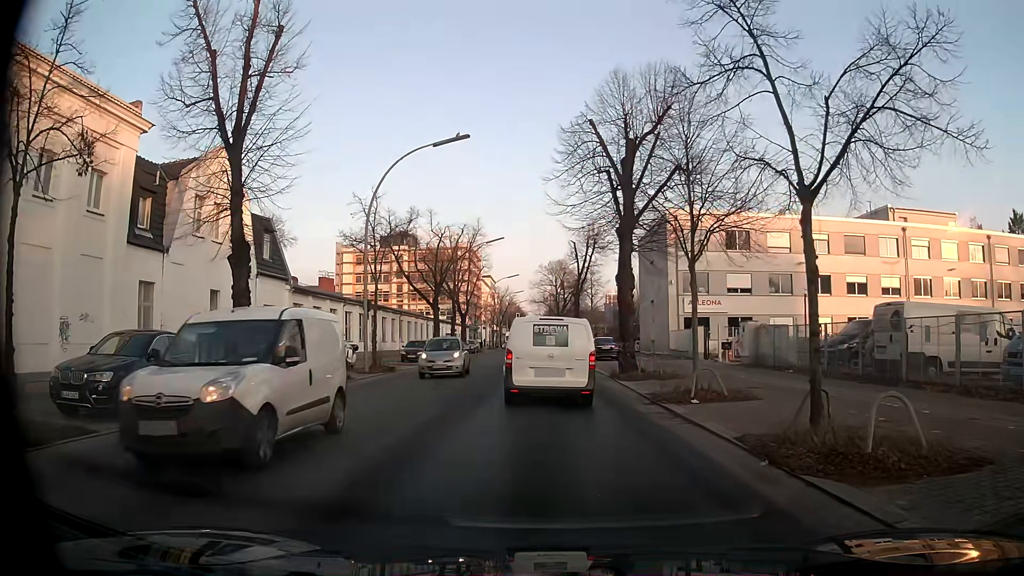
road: tertiary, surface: asphalt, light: Day
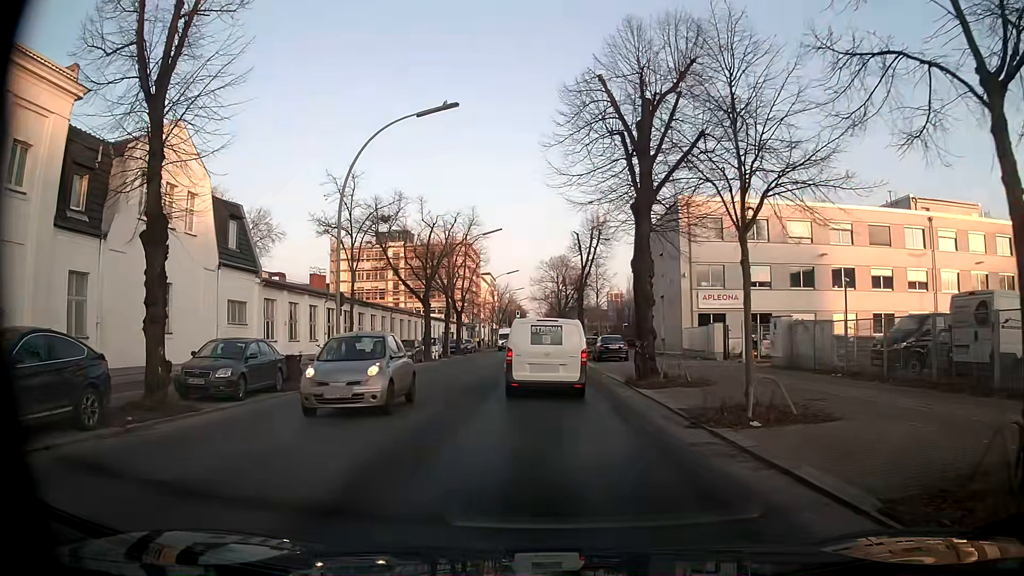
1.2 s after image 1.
(-0.1, +4.3) m; -1°
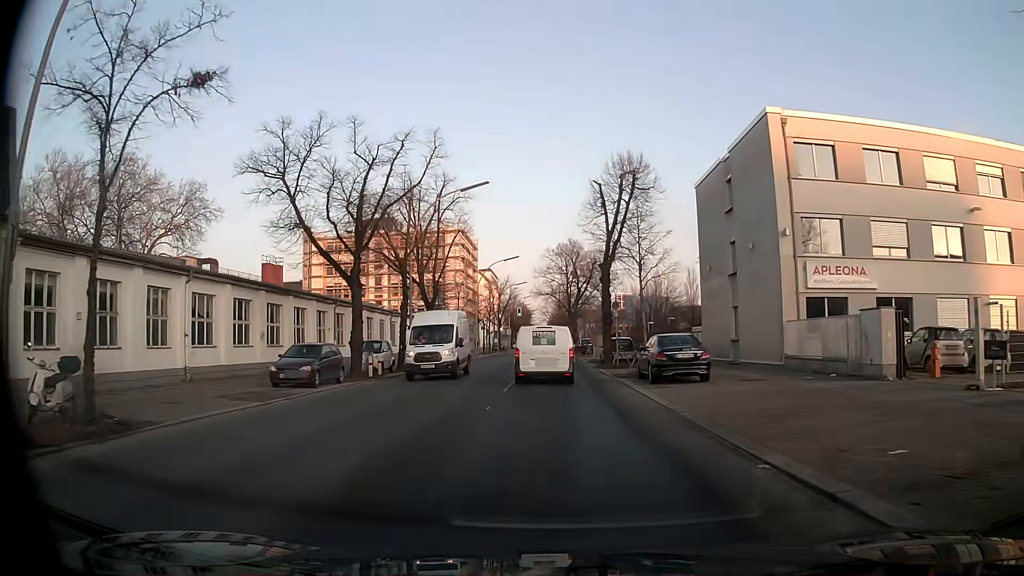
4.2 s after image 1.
(+0.1, +18.4) m; 0°
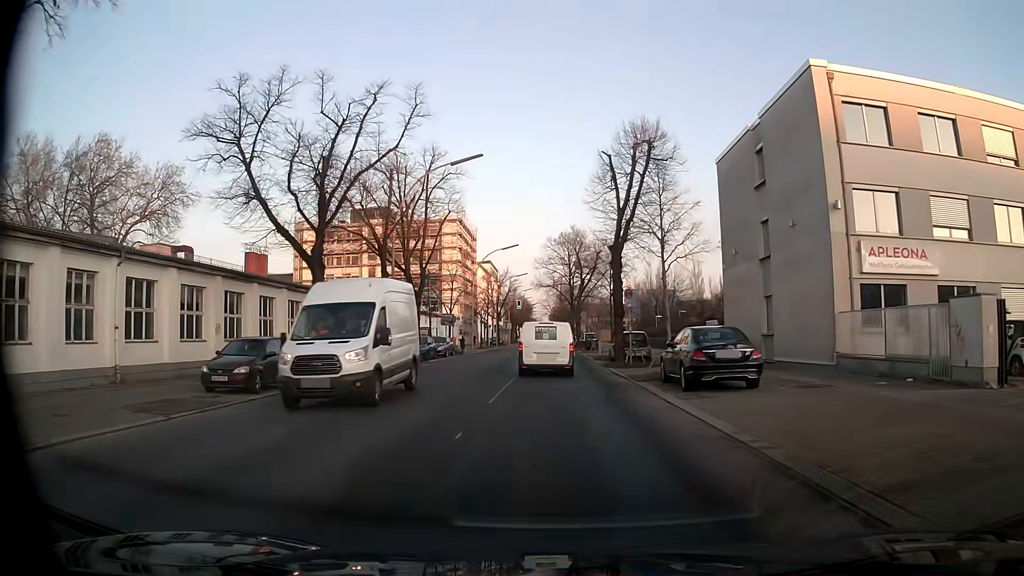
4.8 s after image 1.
(0.0, +4.8) m; +1°
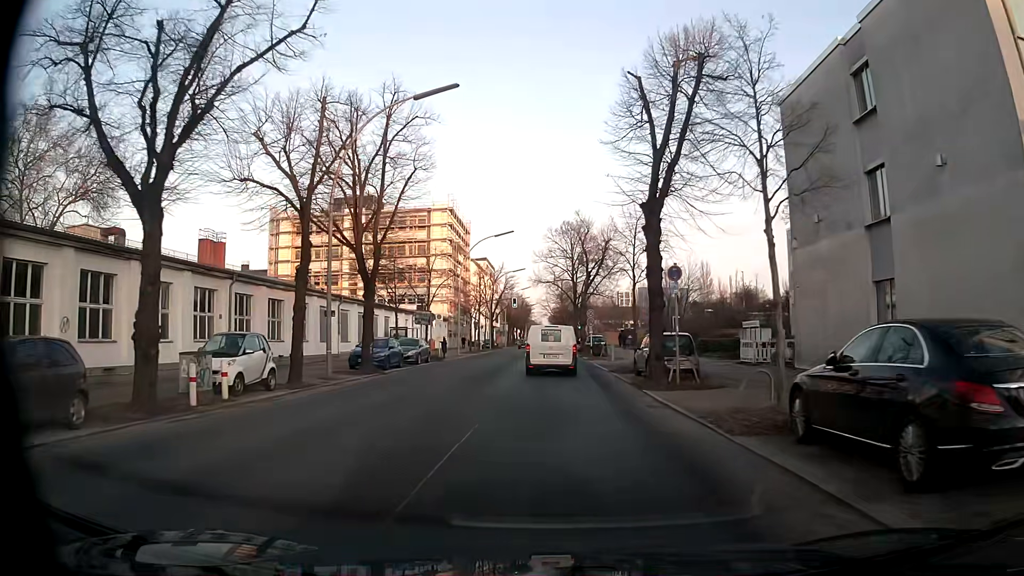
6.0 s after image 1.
(-0.2, +10.3) m; -1°
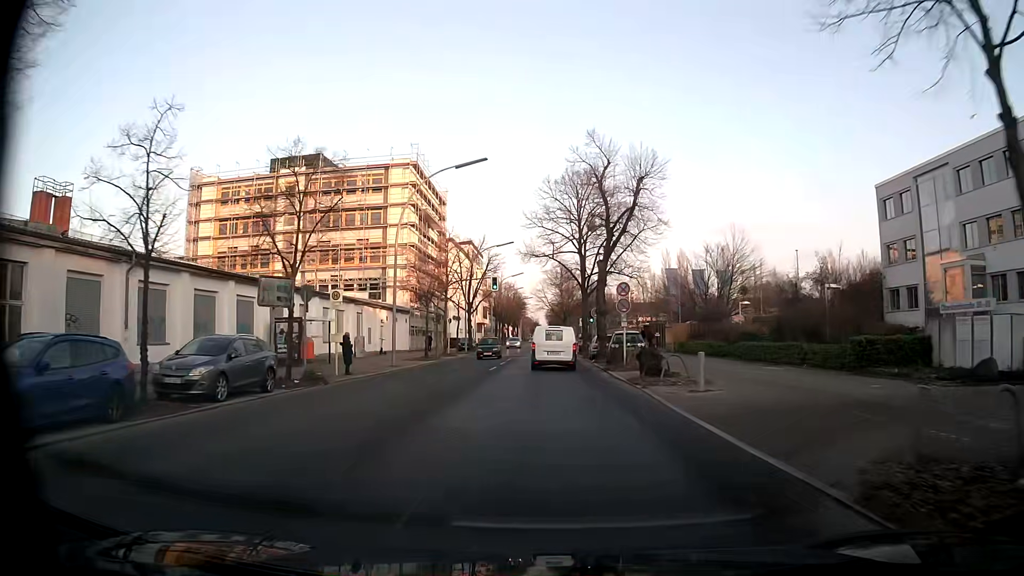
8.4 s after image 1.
(0.0, +23.5) m; 0°
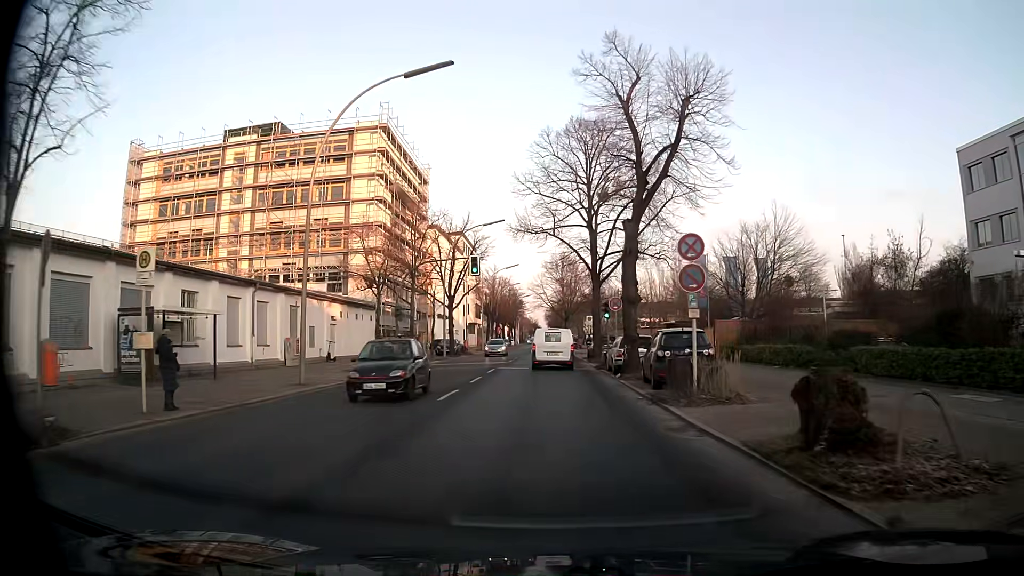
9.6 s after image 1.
(0.0, +13.1) m; 0°
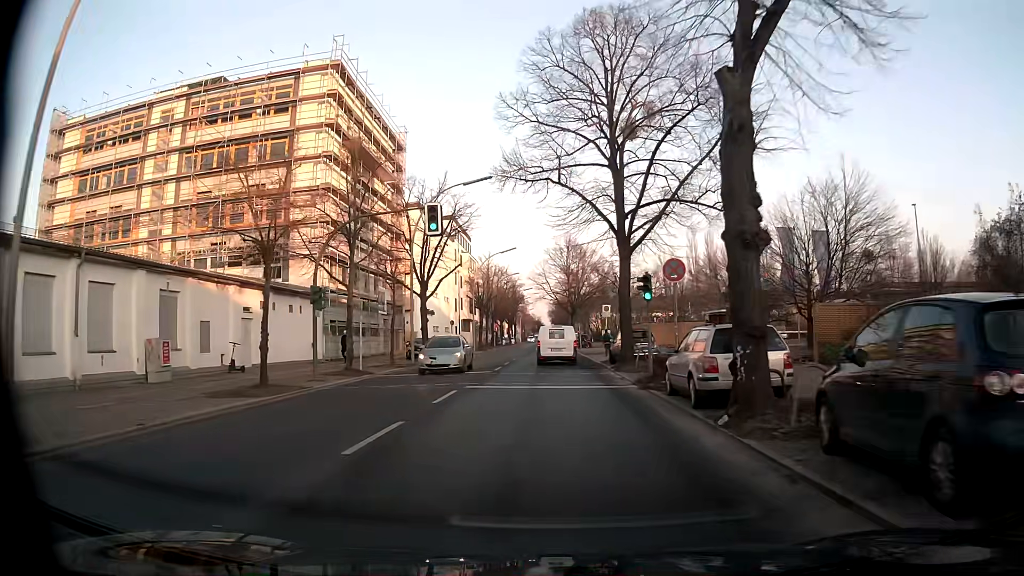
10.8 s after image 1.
(0.0, +13.5) m; 0°
(0, +10) (0, +20) (0, +30) (0, +40) (0, +50) (0, +60) (0, +70) (0, +80) (0, +90) (0, +100) m
